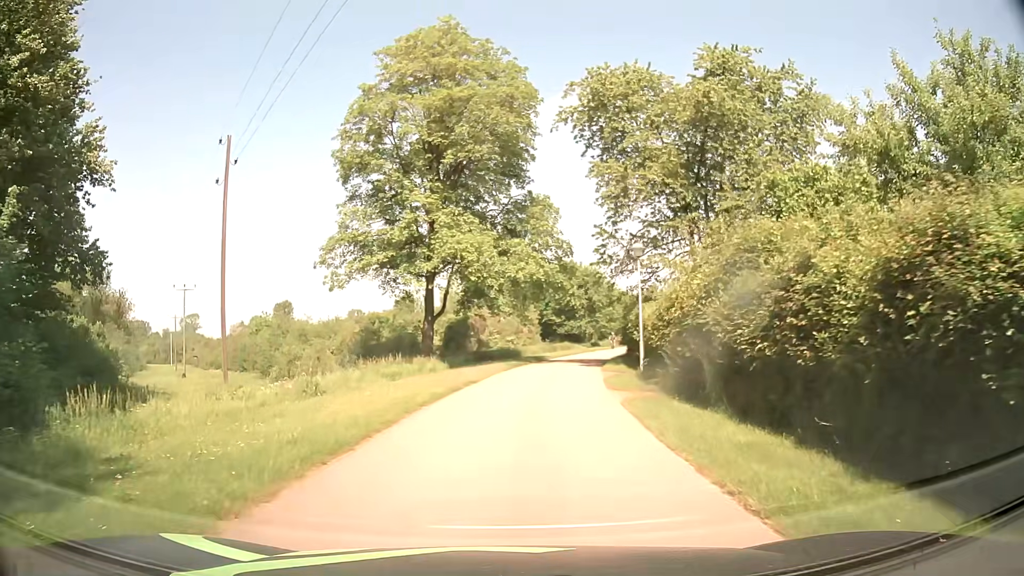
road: residential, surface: asphalt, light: Day
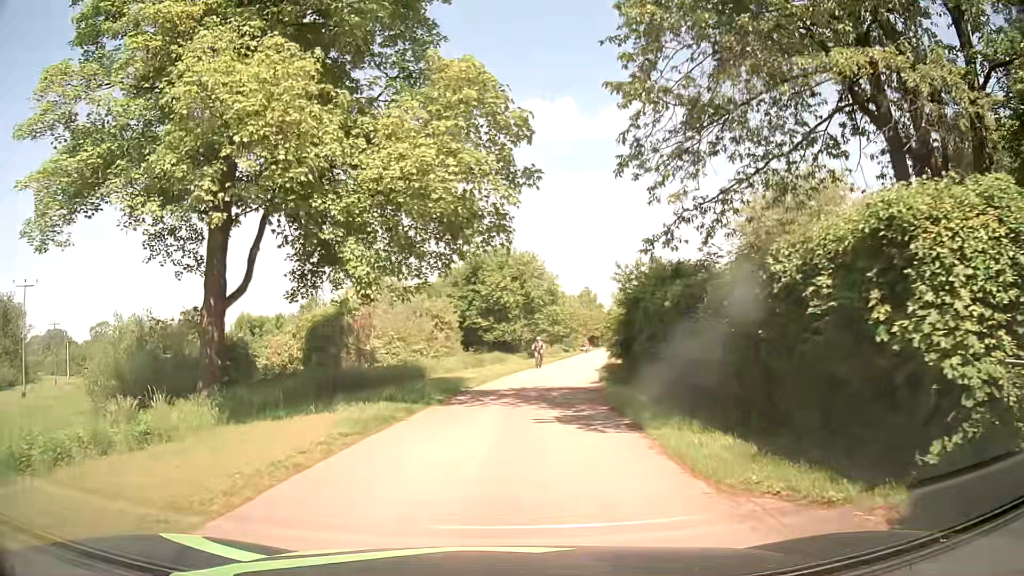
(+1.4, +21.1) m; +7°
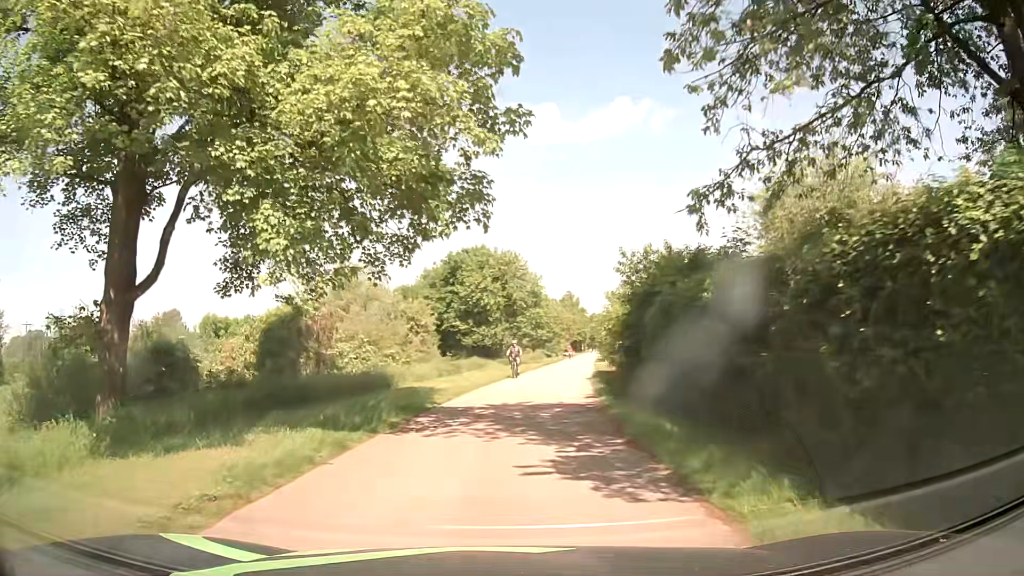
(+0.1, +4.1) m; +1°
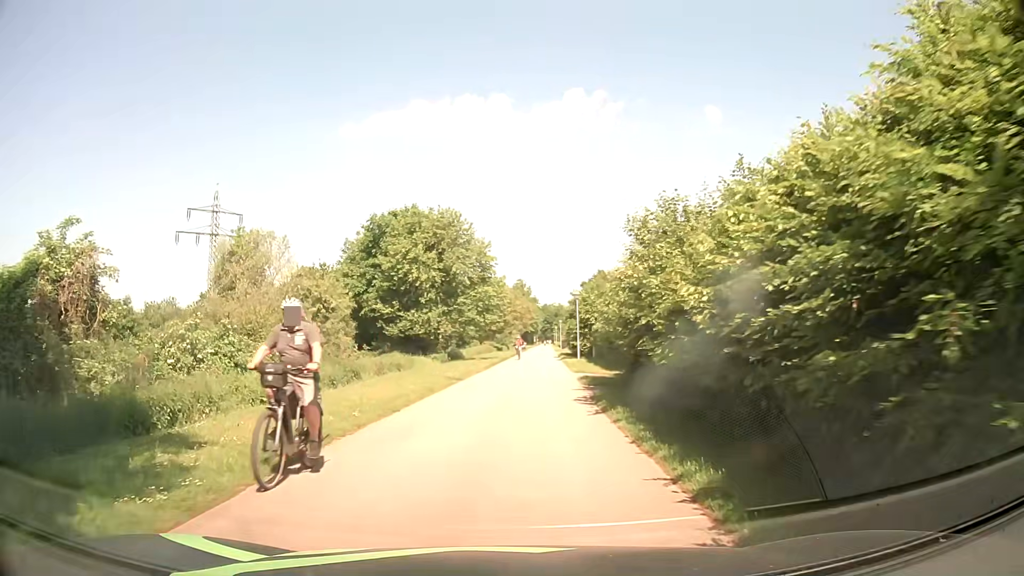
(+0.8, +15.9) m; +4°
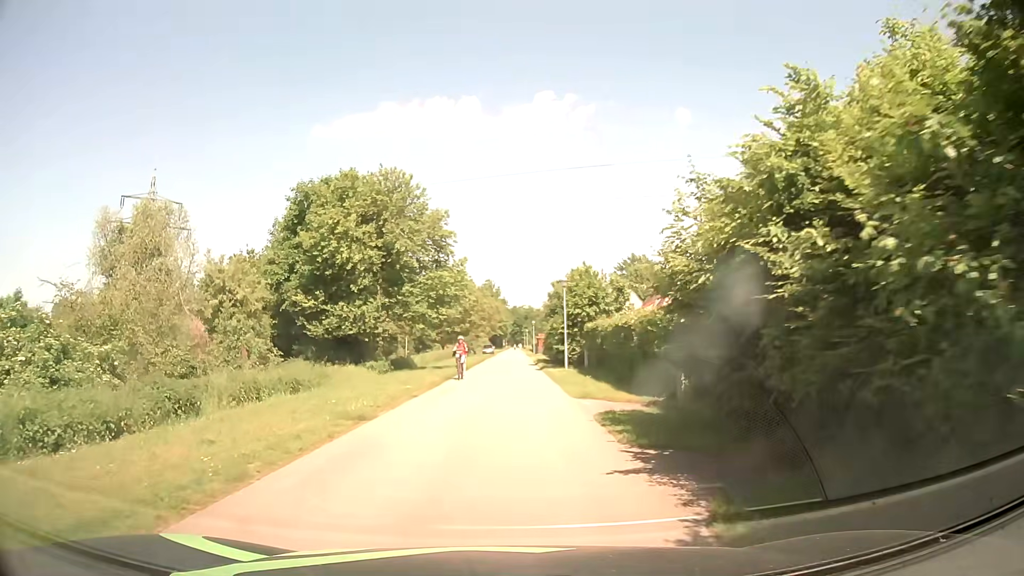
(+0.3, +12.0) m; +3°
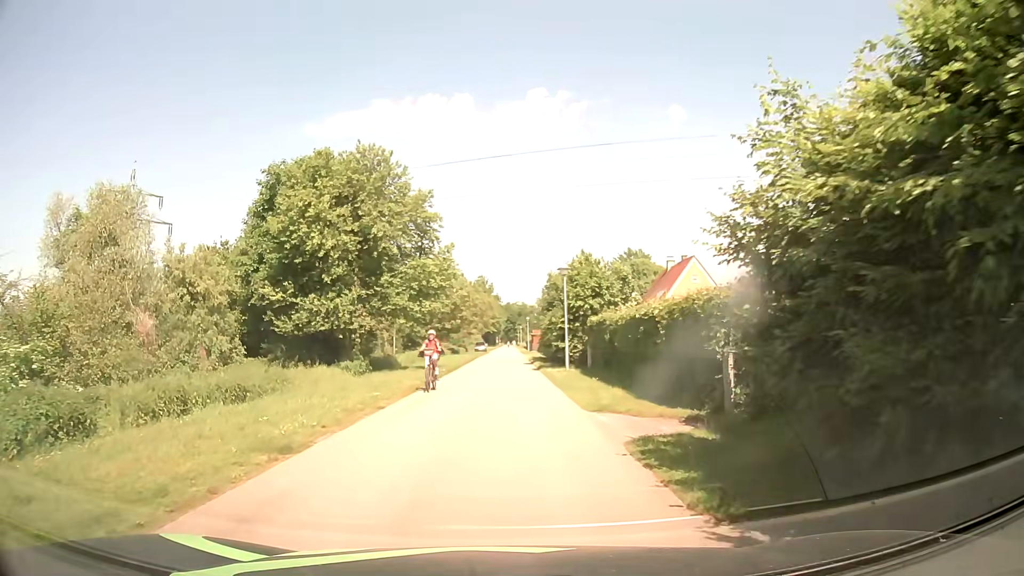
(0.0, +4.0) m; +1°
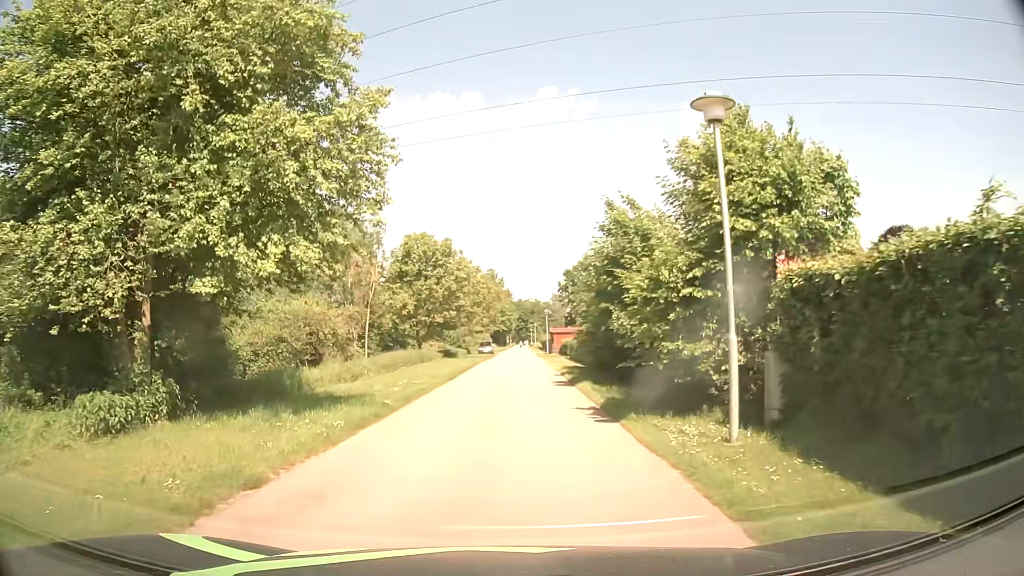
(-0.2, +20.4) m; -1°
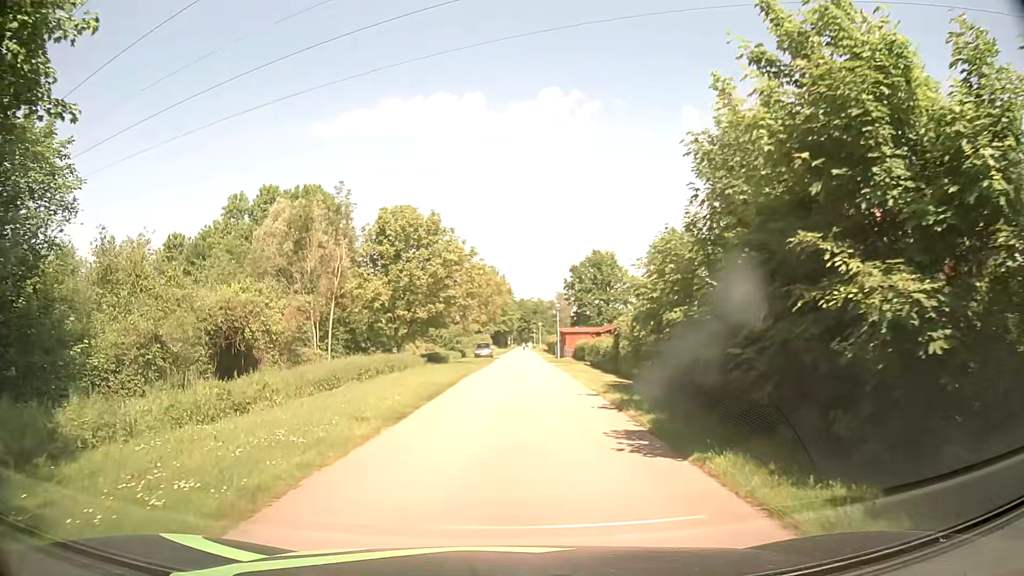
(-0.1, +12.4) m; 0°
(0, +10) (0, +20) (+1, +30) (+1, +40) (+1, +50) (+1, +60) (+2, +70) (+1, +80) (+1, +90) (+1, +100) m
